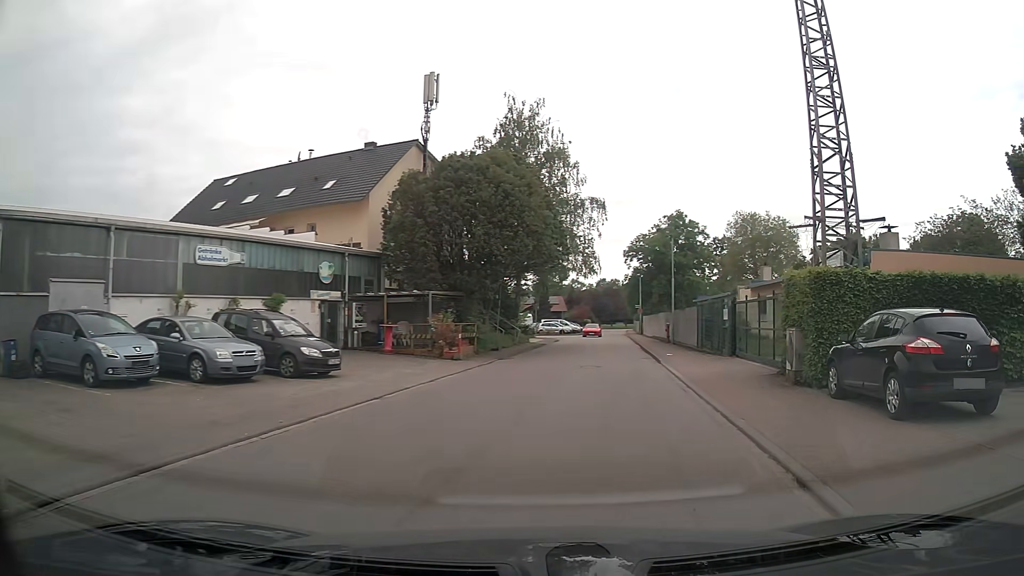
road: unclassified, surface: asphalt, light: Day
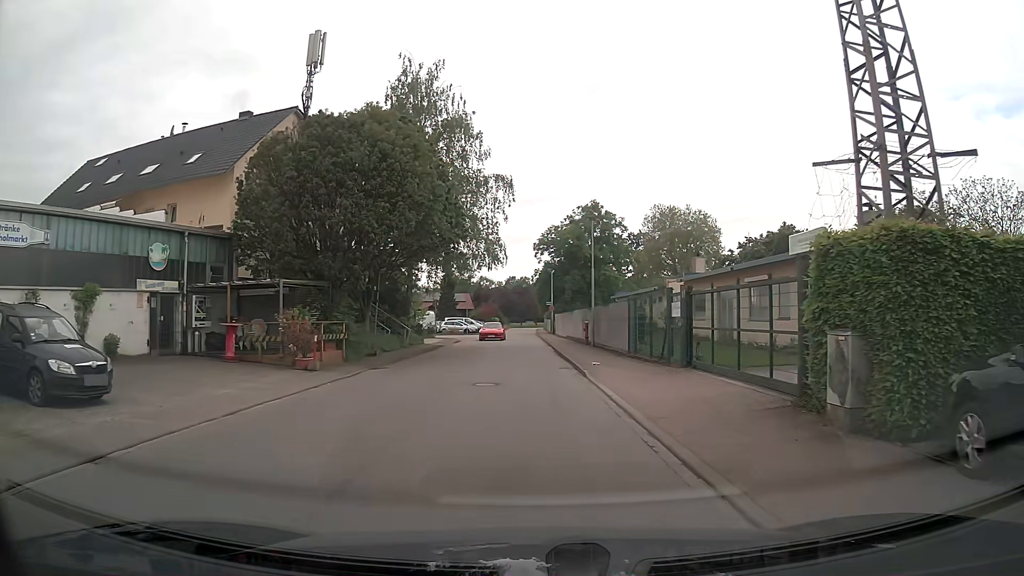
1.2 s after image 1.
(+0.6, +6.6) m; +6°
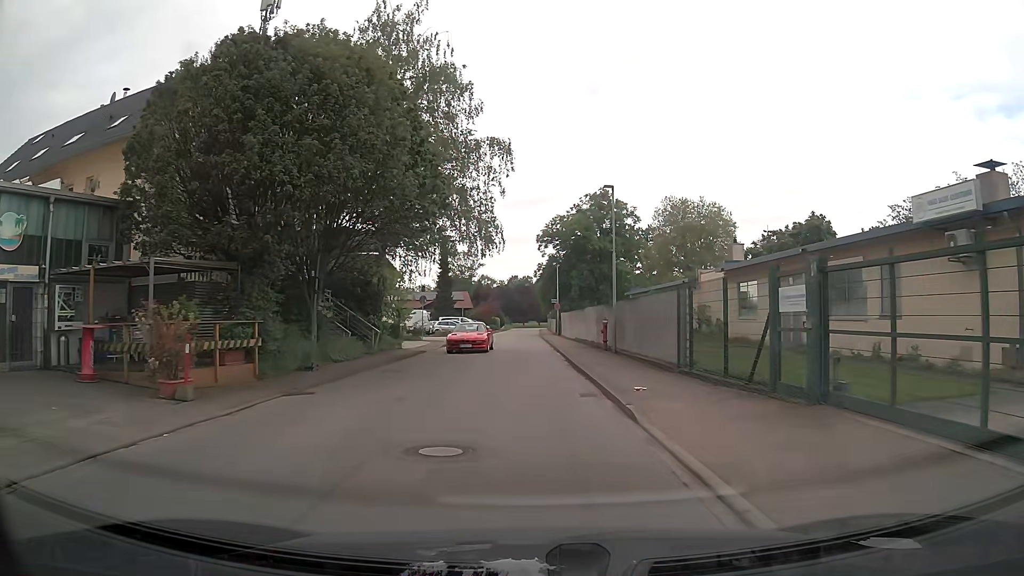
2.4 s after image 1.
(+0.1, +7.7) m; +1°
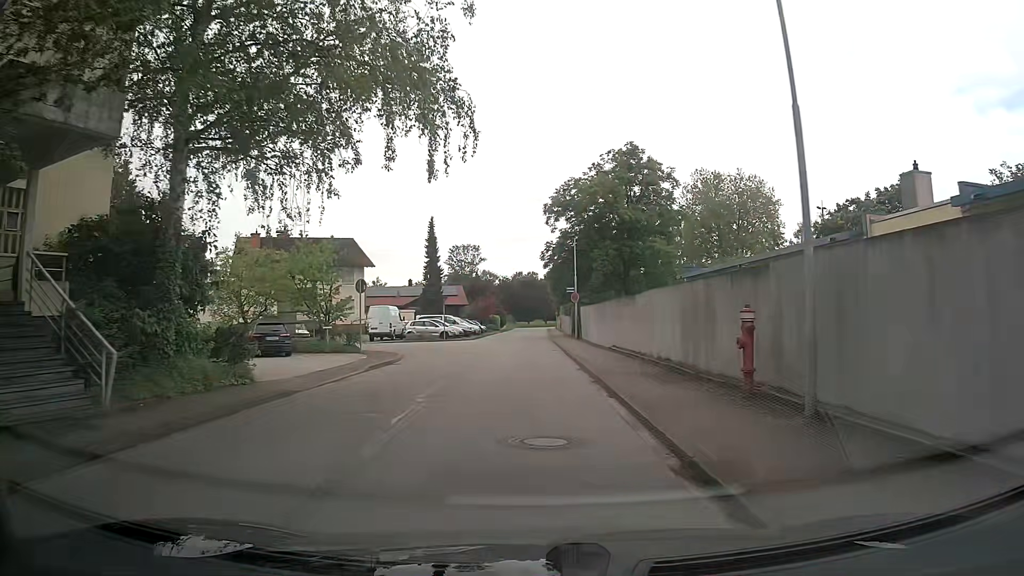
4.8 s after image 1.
(-0.2, +18.4) m; -1°
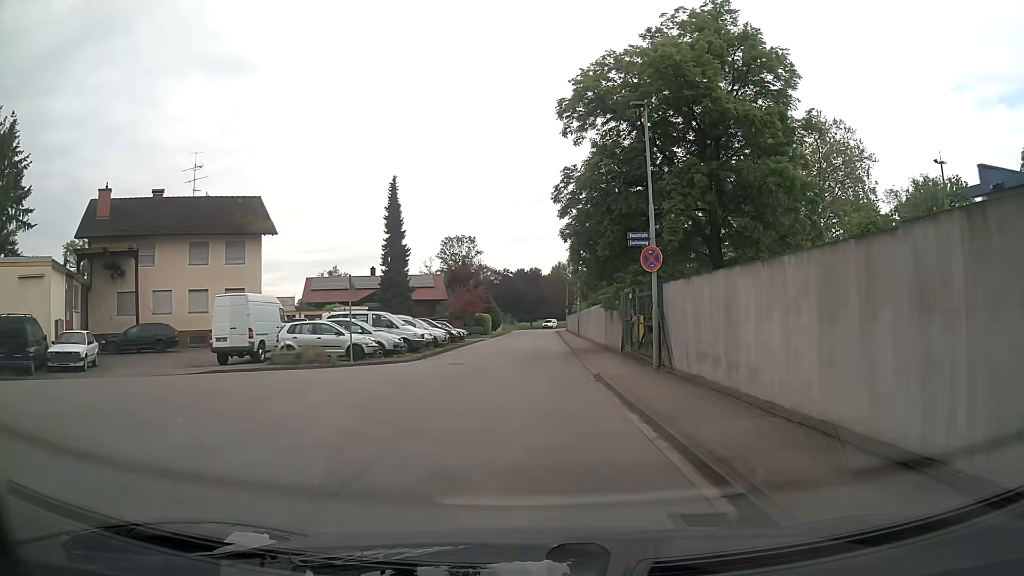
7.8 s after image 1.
(0.0, +26.4) m; 0°
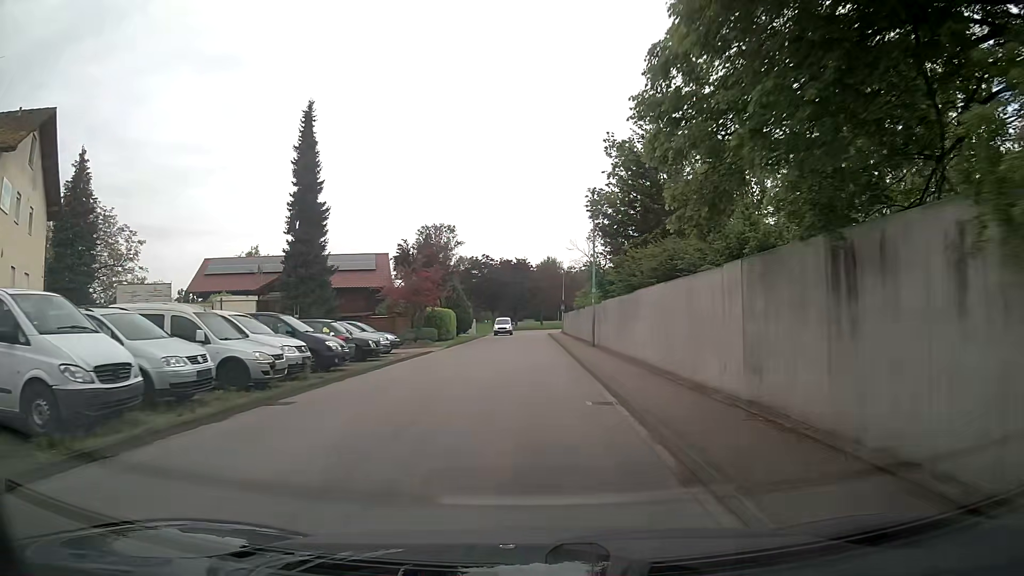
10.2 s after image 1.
(+0.2, +22.7) m; +1°
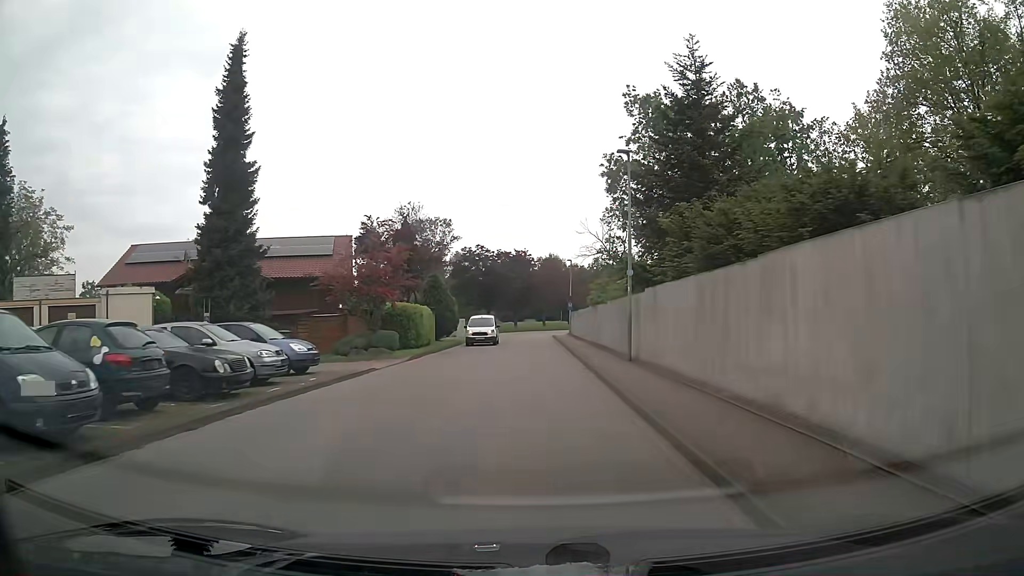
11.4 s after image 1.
(0.0, +11.5) m; 0°
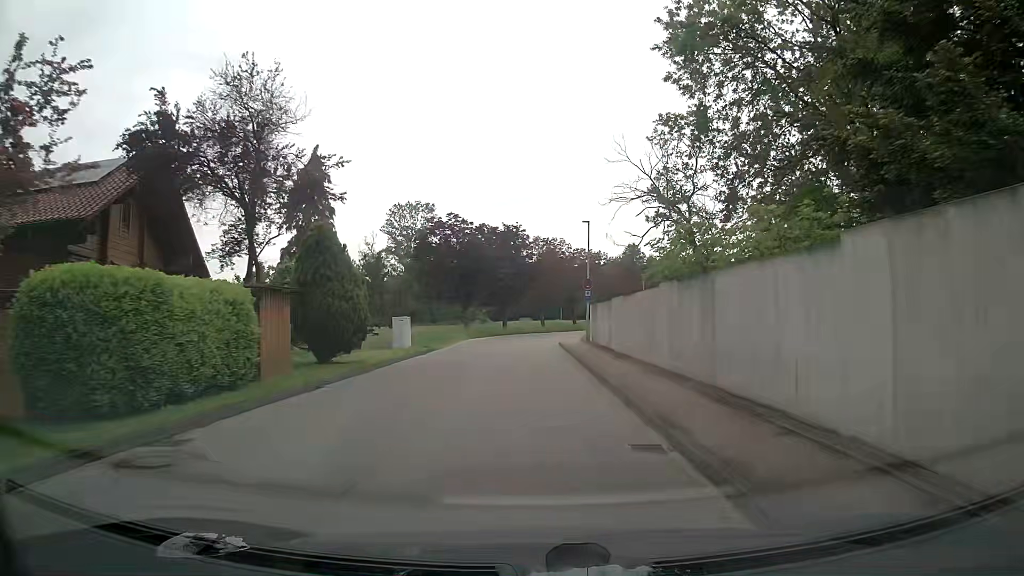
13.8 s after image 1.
(0.0, +22.8) m; 0°
(0, +10) (0, +20) (0, +30) (0, +40) (+1, +50) (+3, +60) (+6, +69) (+11, +78) (+16, +87) (+22, +95) m
